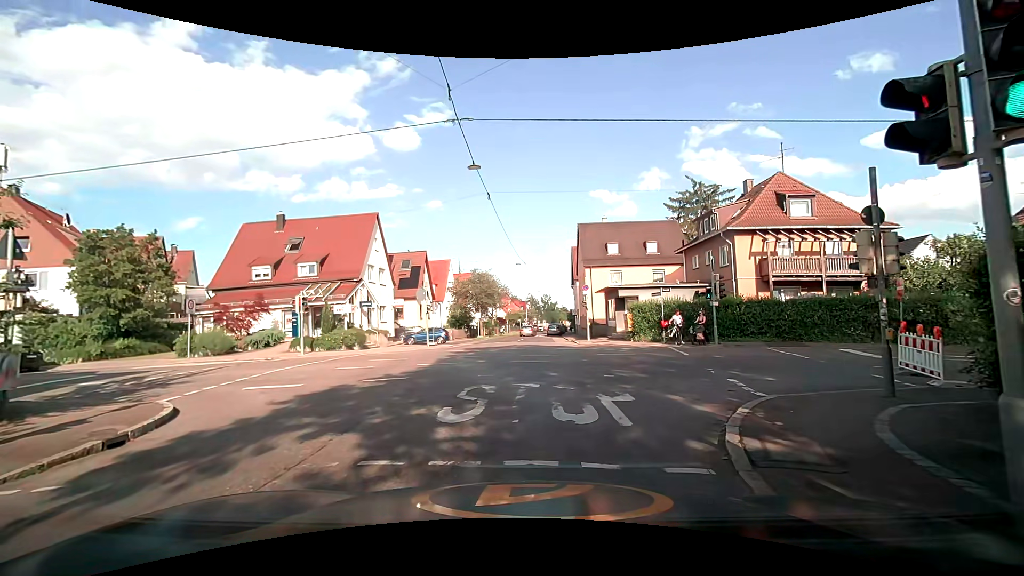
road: tertiary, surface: asphalt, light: Day
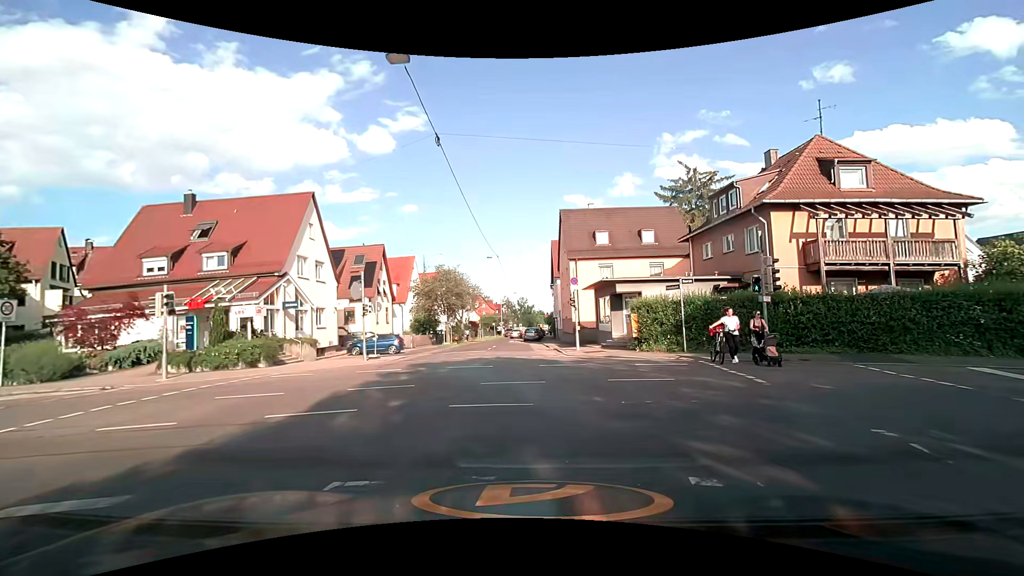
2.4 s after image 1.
(-0.1, +8.1) m; +3°
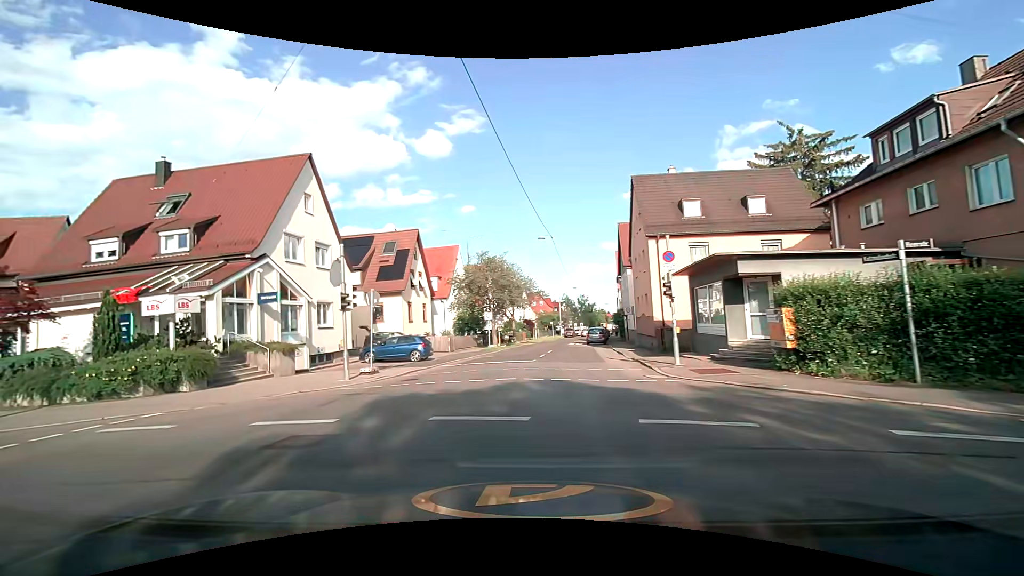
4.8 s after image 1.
(-0.3, +8.9) m; -7°
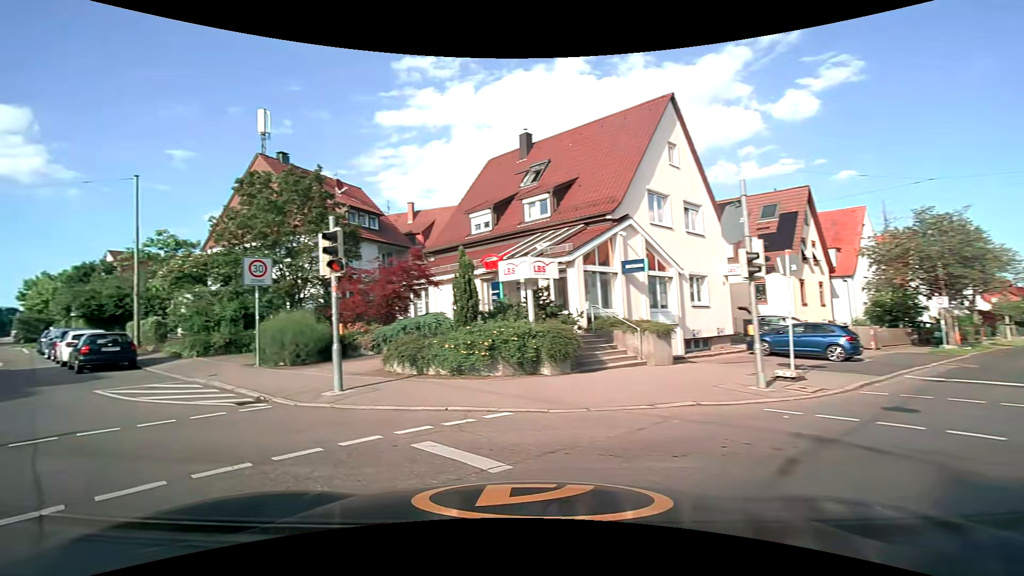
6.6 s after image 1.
(-1.7, +5.4) m; -38°
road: residential
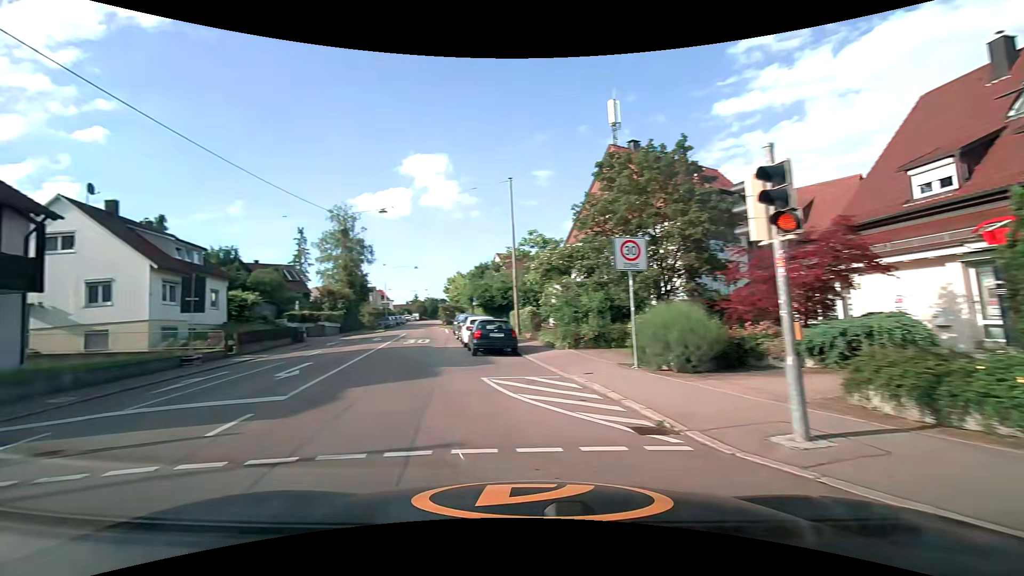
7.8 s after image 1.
(-1.4, +3.8) m; -38°
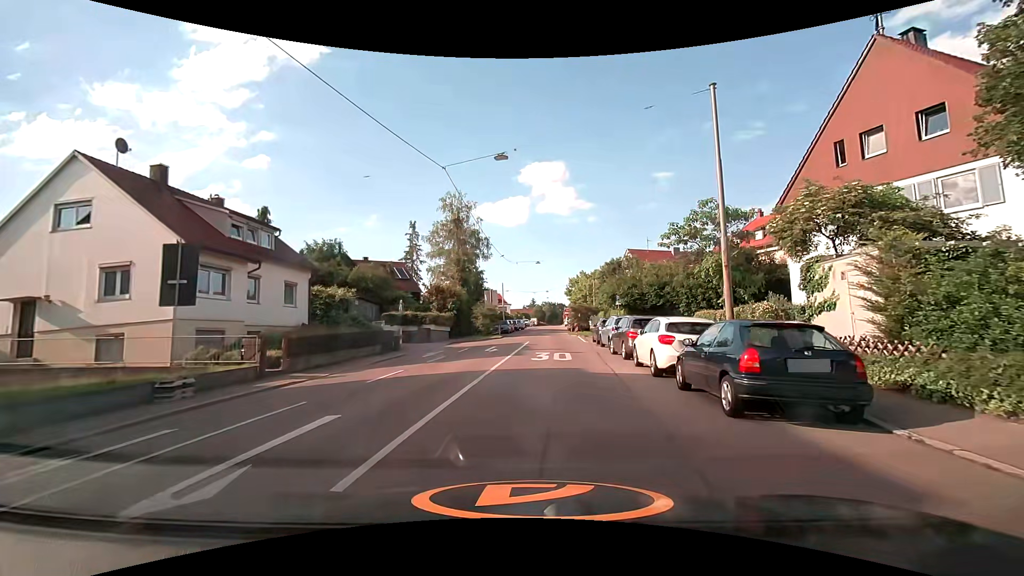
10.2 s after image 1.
(-3.1, +11.0) m; -15°
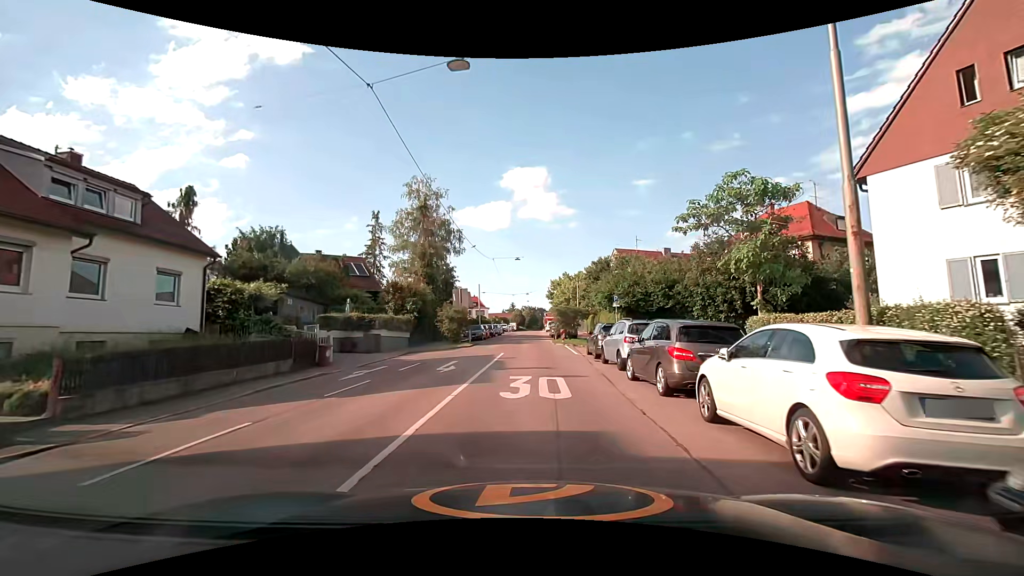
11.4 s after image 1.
(+0.2, +7.5) m; +2°
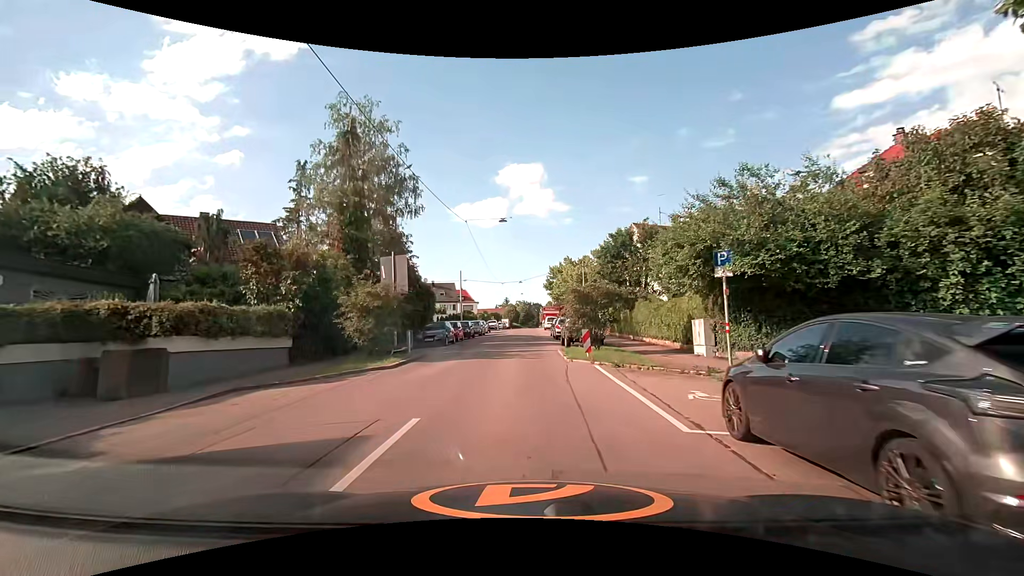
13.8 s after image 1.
(+0.3, +17.2) m; +1°
(0, +10) (0, +20) (0, +30) (0, +40) (0, +50) (0, +60) (0, +70) (0, +80) (0, +90) (0, +100) m
